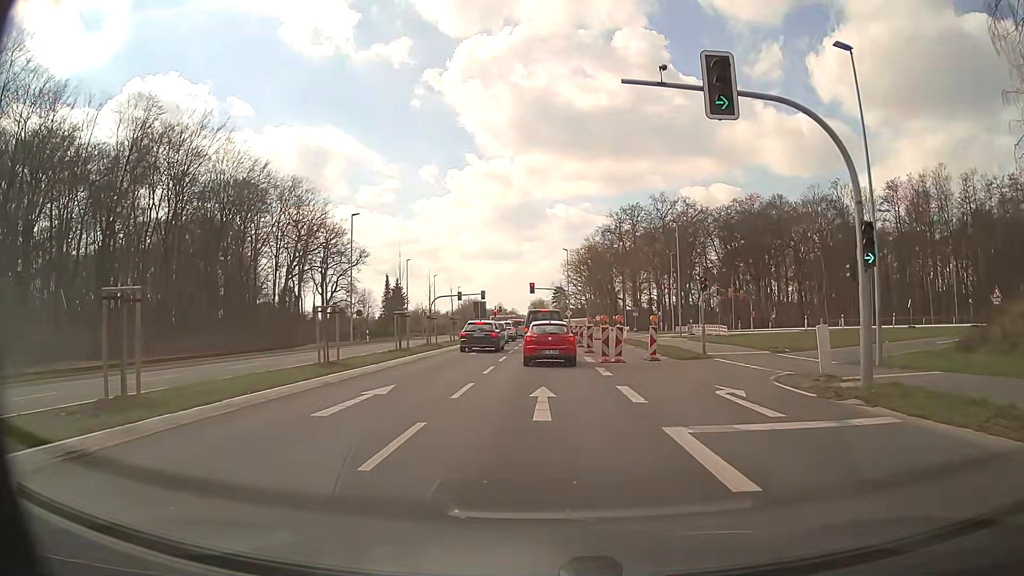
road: secondary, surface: asphalt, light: Day
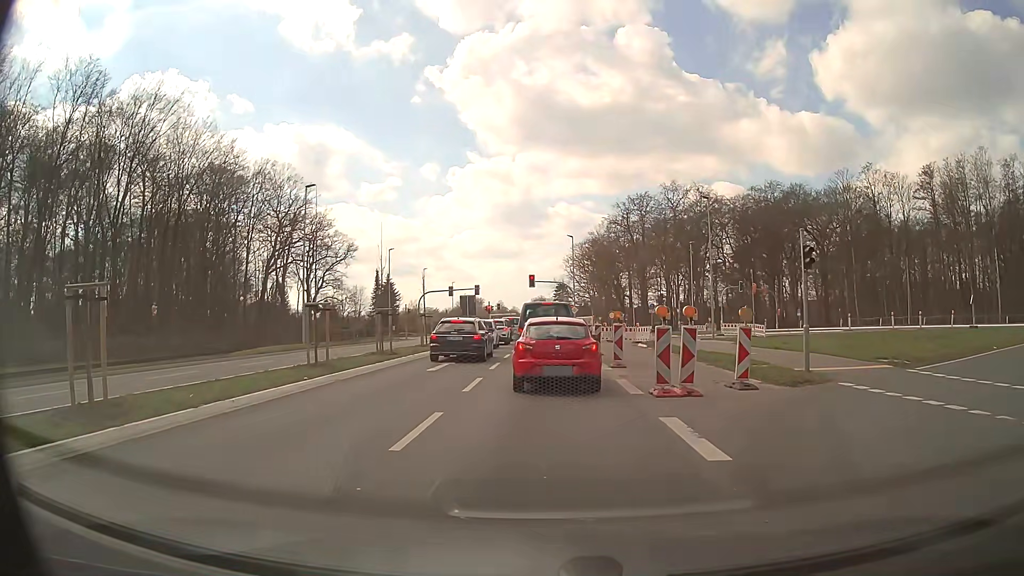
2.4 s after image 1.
(-0.1, +10.8) m; -1°
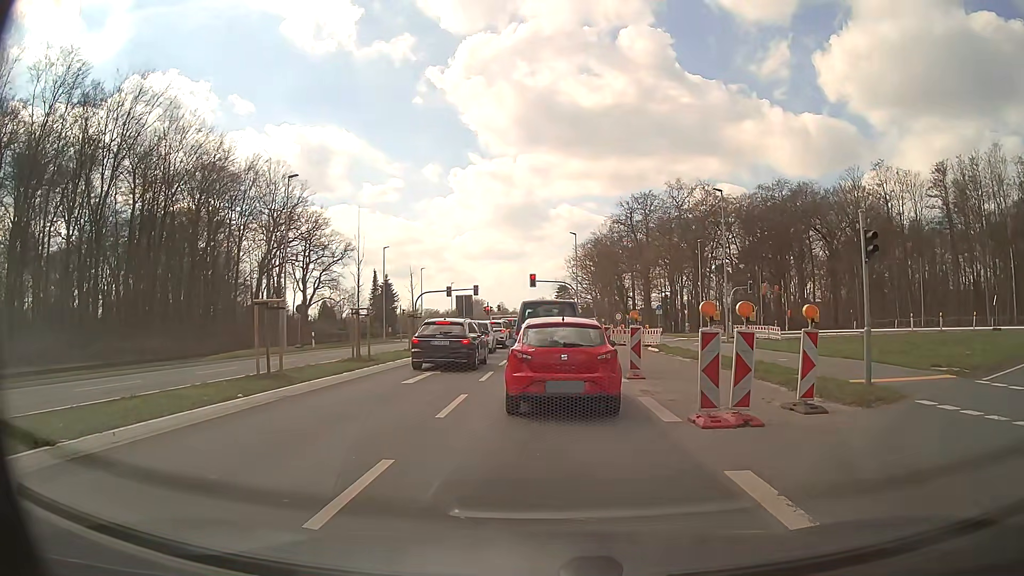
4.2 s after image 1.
(0.0, +3.3) m; 0°
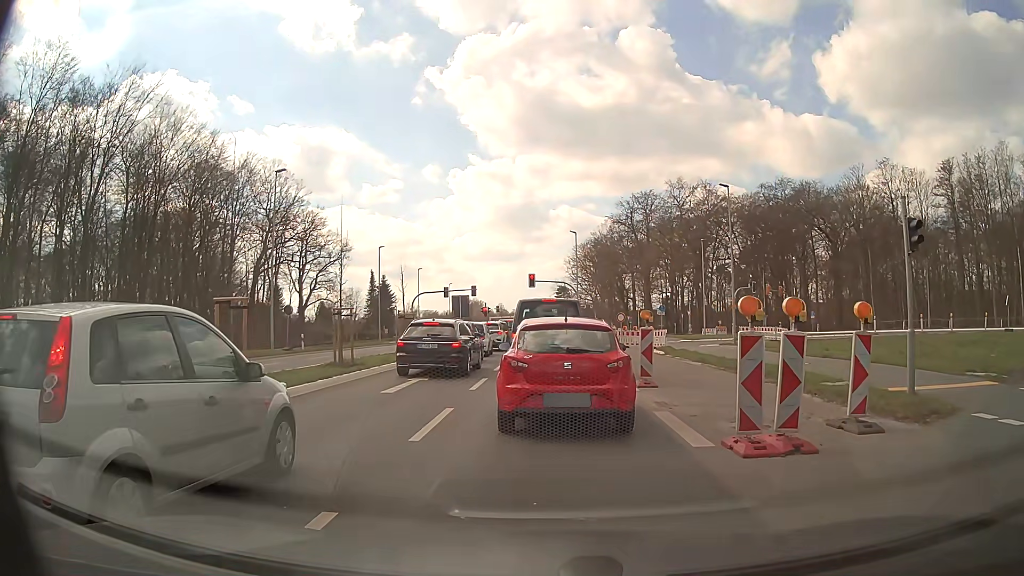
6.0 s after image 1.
(0.0, +1.9) m; 0°
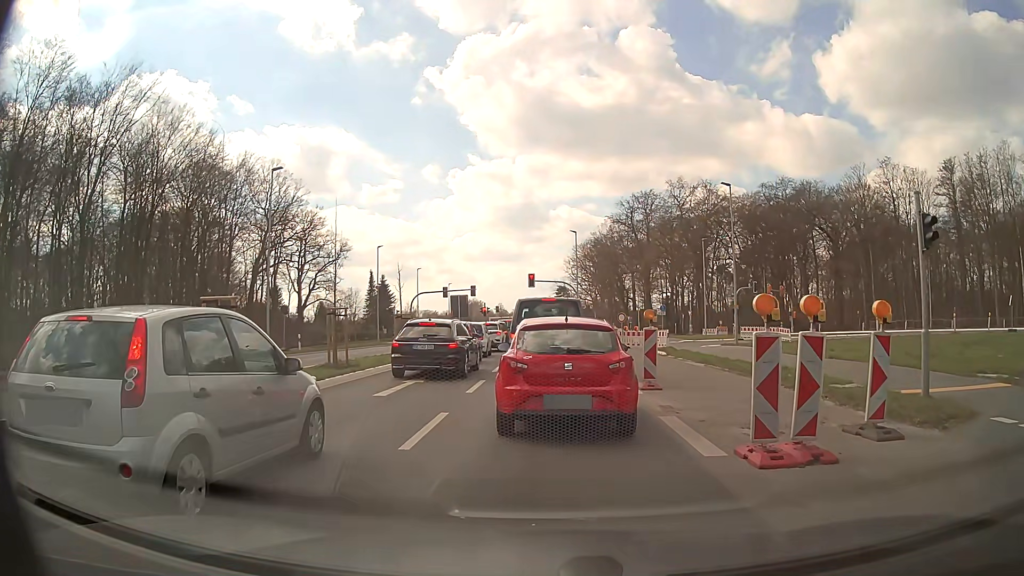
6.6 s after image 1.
(0.0, +0.5) m; 0°
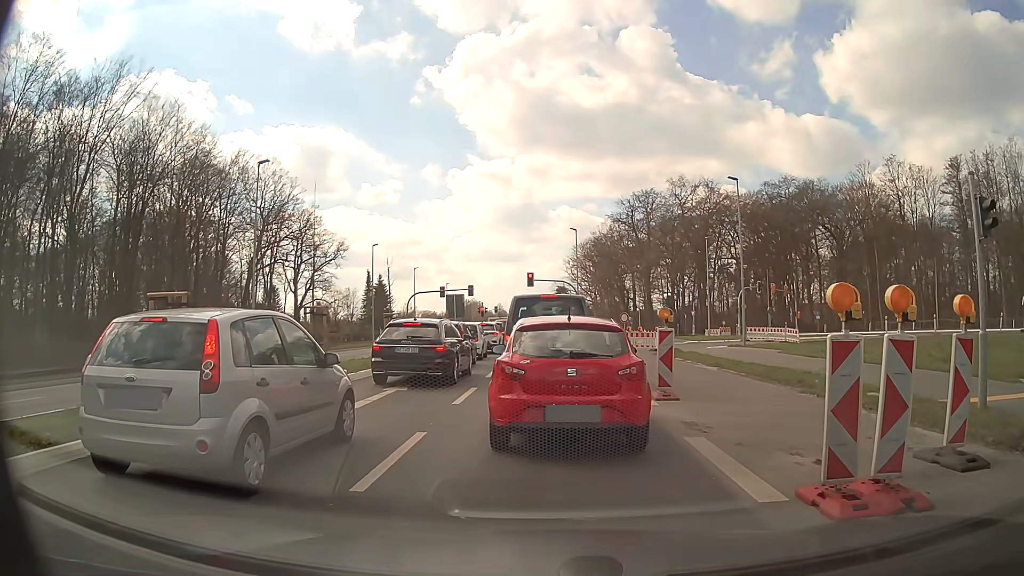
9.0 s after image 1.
(0.0, +1.8) m; 0°
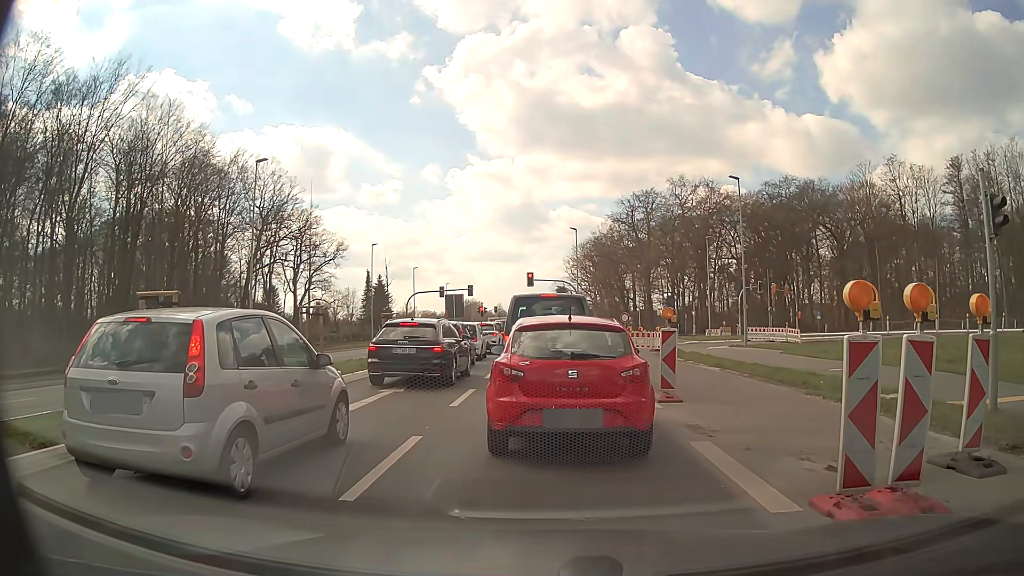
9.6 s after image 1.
(0.0, +0.3) m; 0°
